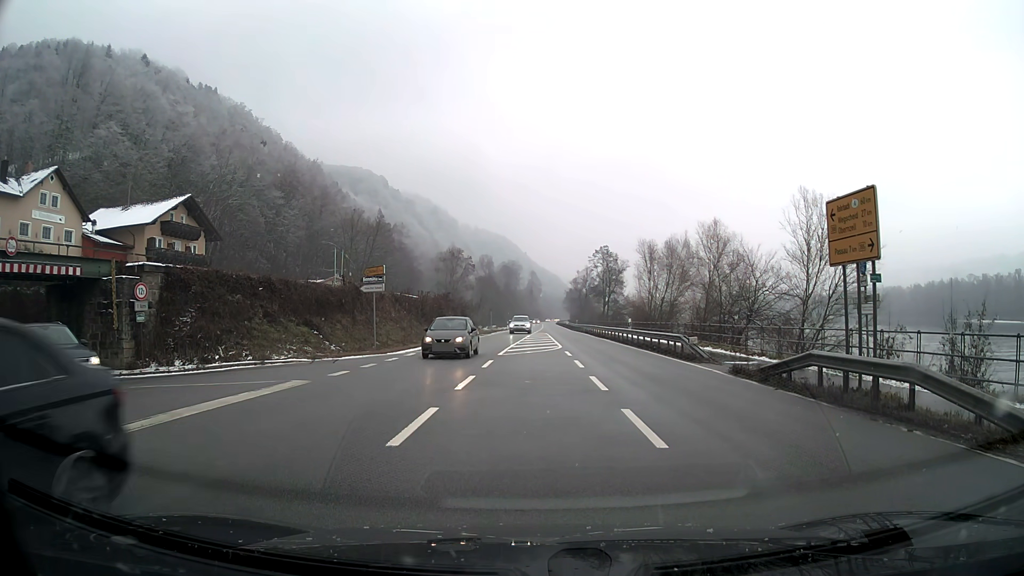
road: primary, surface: asphalt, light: Day
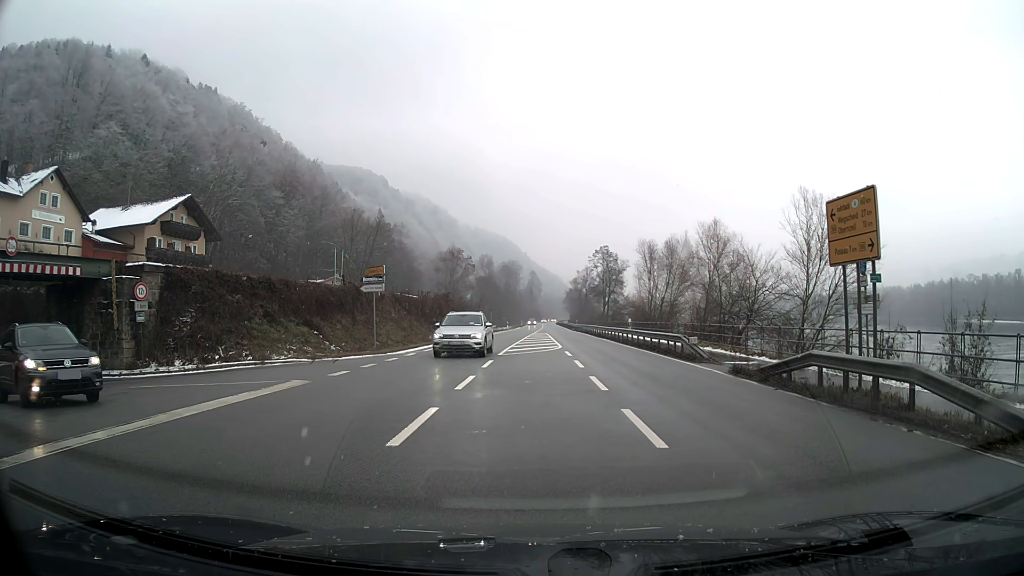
(0.0, 0.0) m; 0°
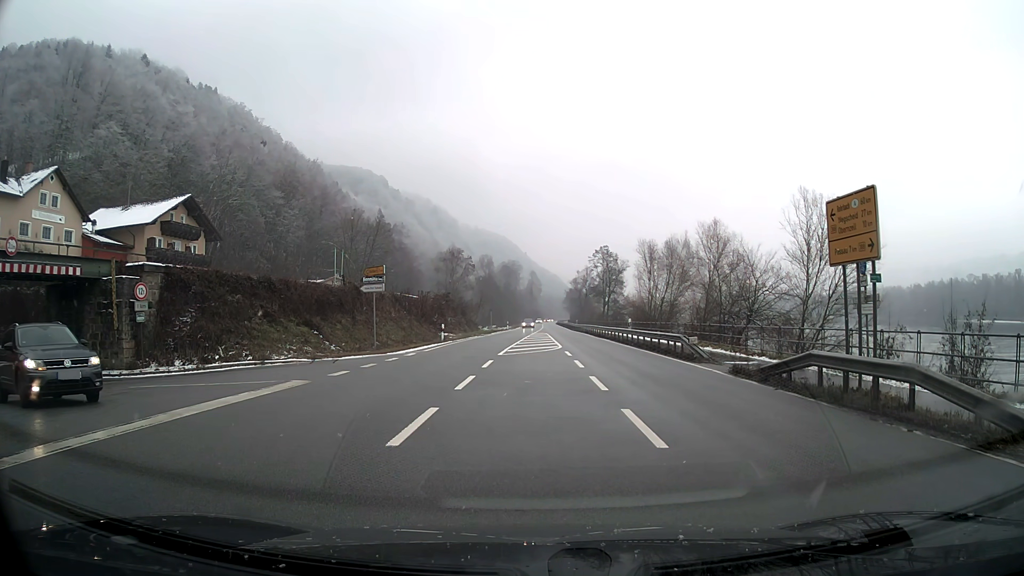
(0.0, 0.0) m; 0°
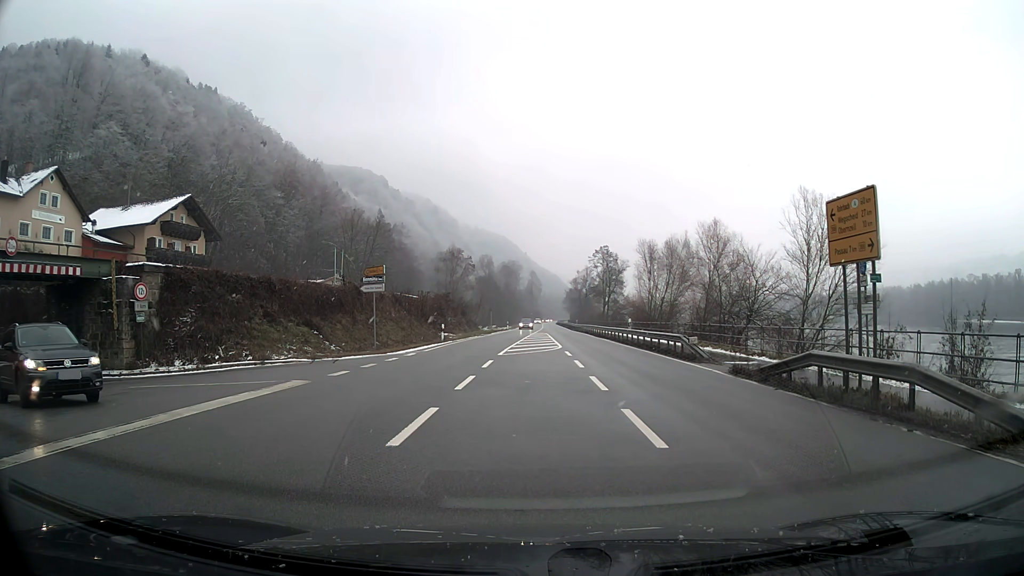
(0.0, 0.0) m; 0°
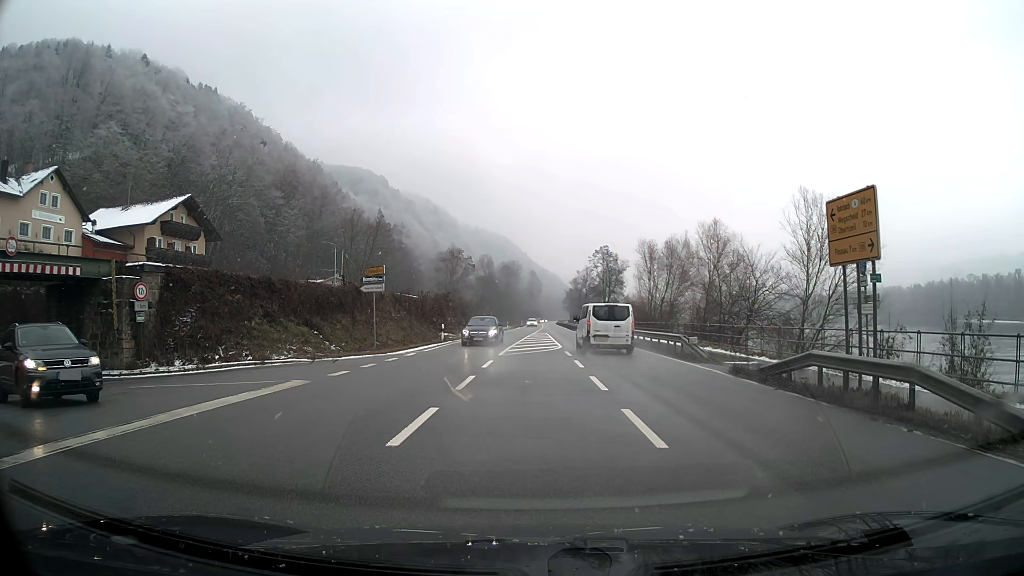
(0.0, 0.0) m; 0°
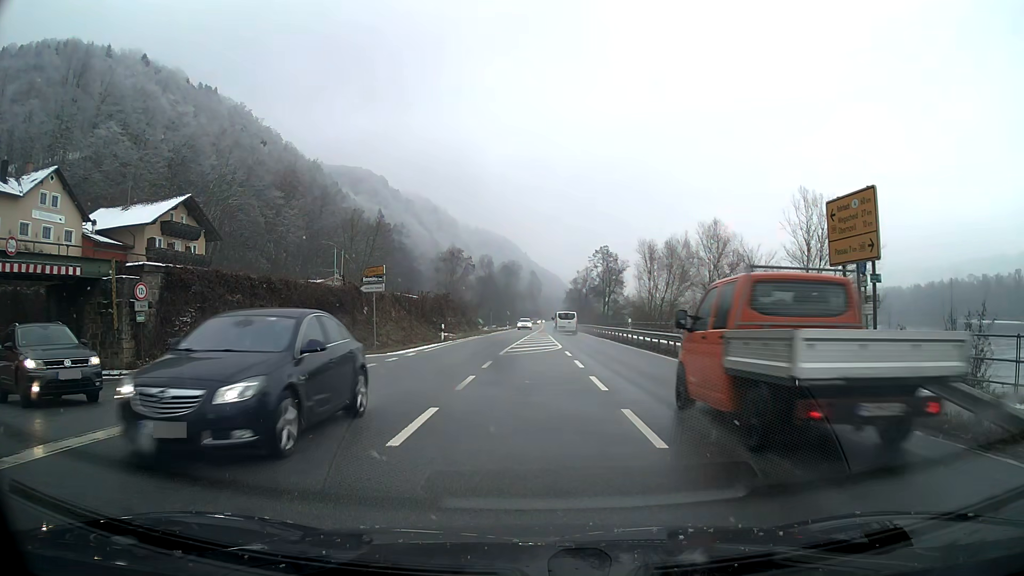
(0.0, 0.0) m; 0°
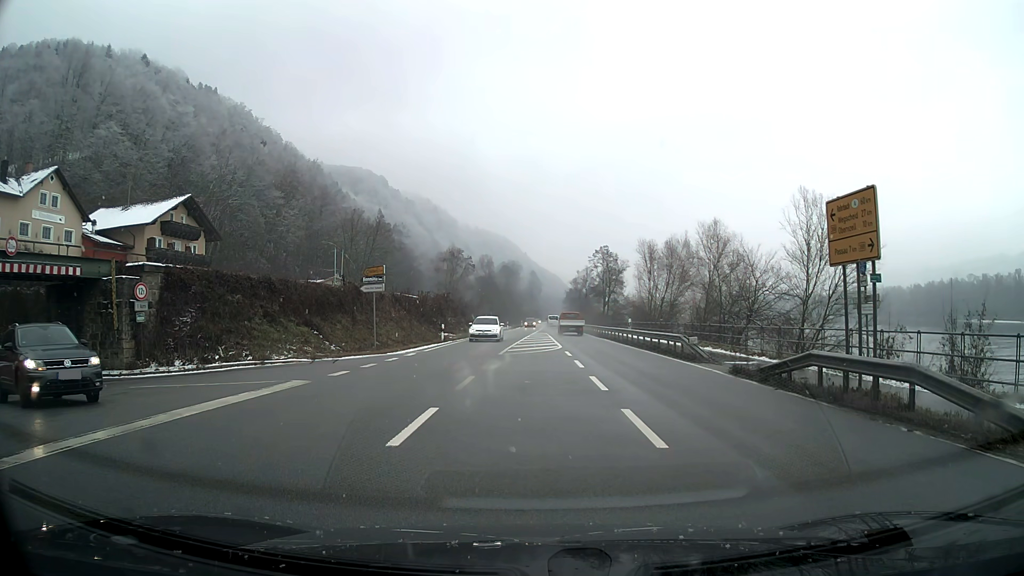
(0.0, 0.0) m; 0°
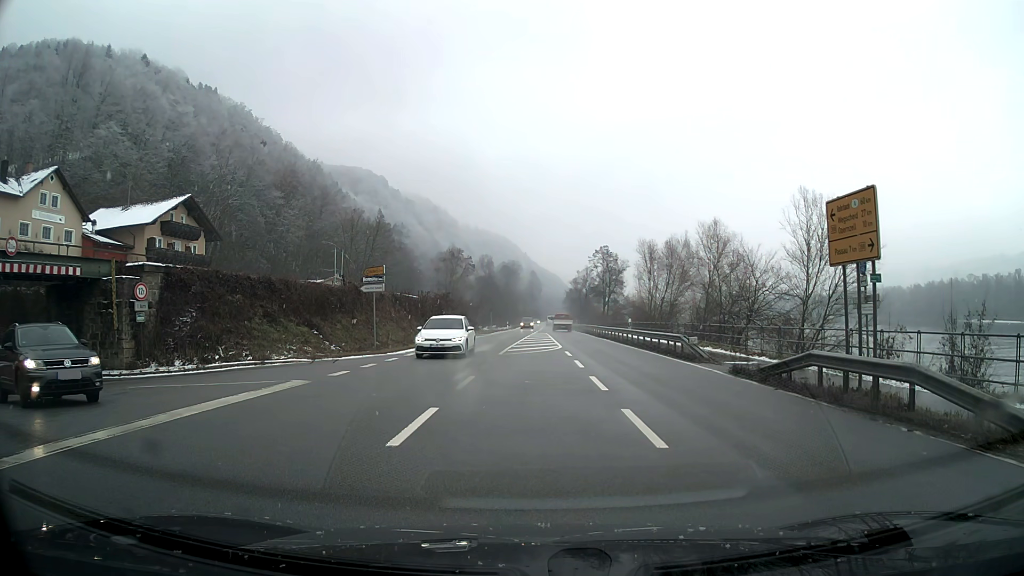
(0.0, 0.0) m; 0°
